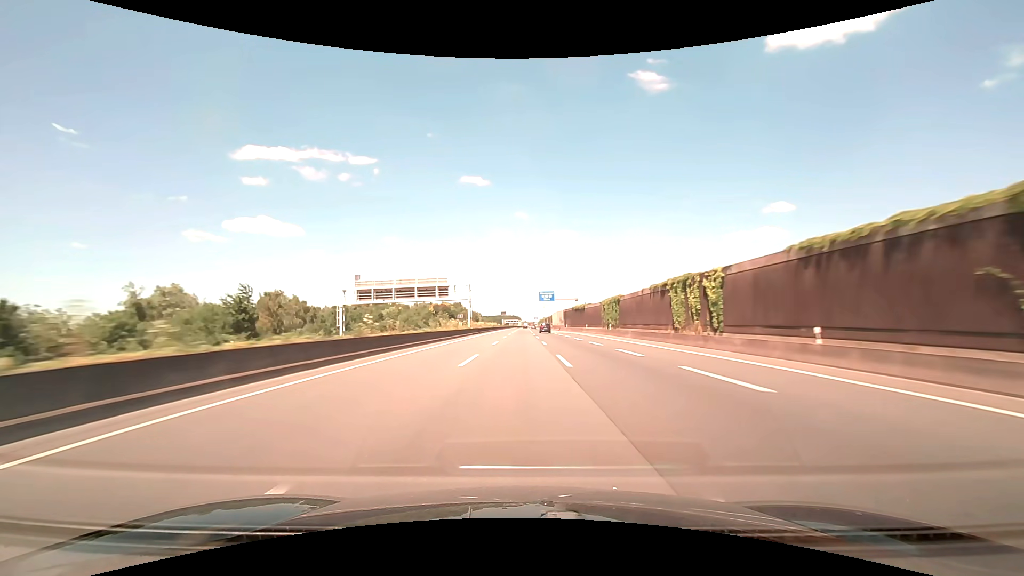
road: motorway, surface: asphalt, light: Day
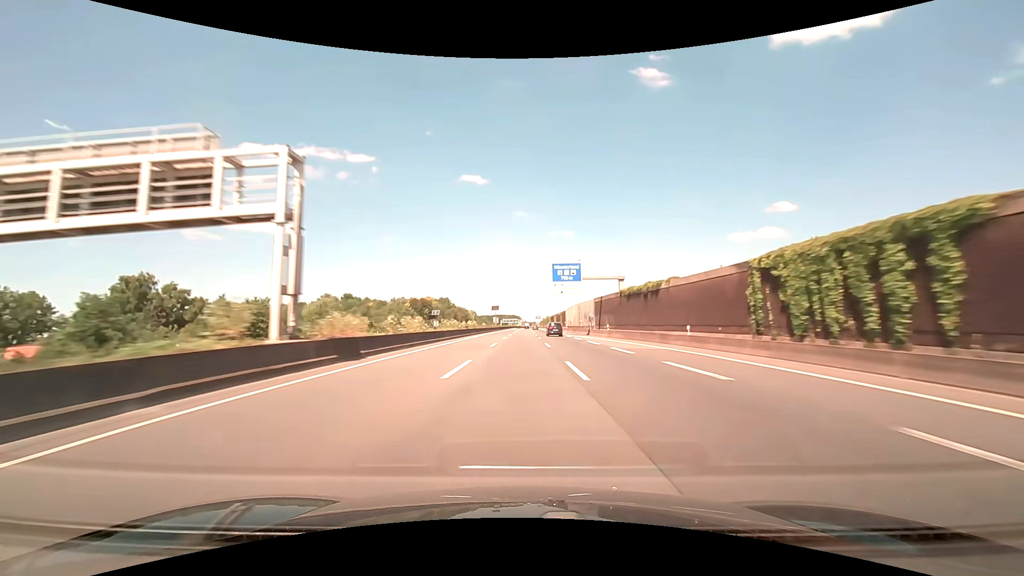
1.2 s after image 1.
(-0.1, +57.1) m; 0°
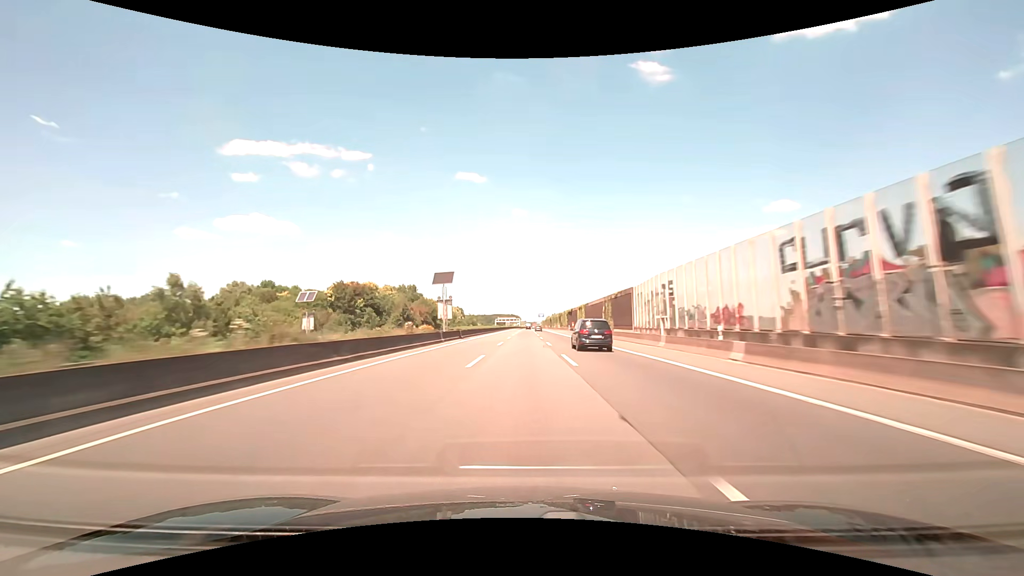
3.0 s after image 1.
(+0.2, +85.7) m; 0°
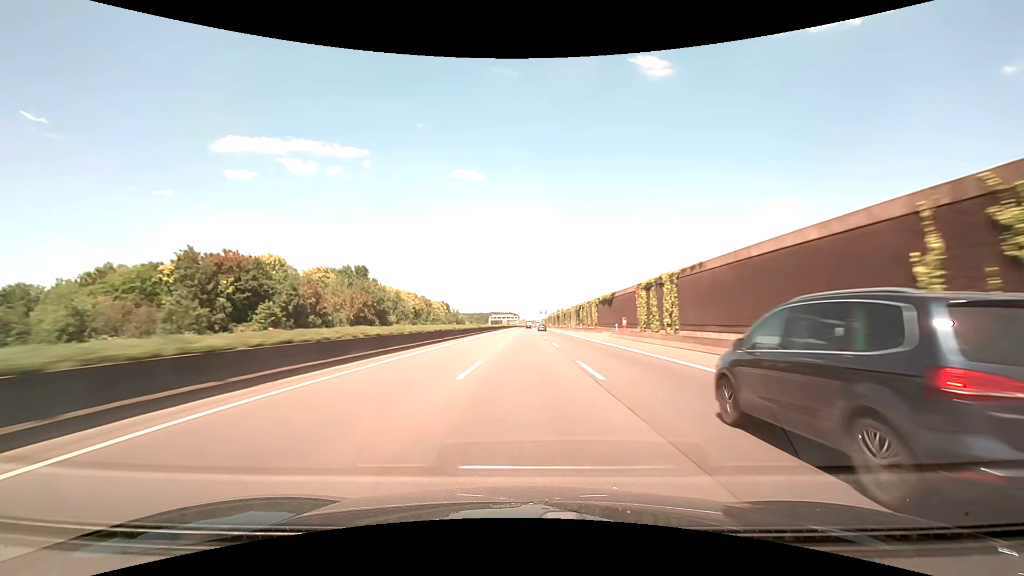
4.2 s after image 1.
(0.0, +57.1) m; 0°
(0, +10) (0, +20) (0, +30) (0, +40) (0, +50) (0, +60) (0, +70) (0, +80) (0, +90) (0, +100) m
